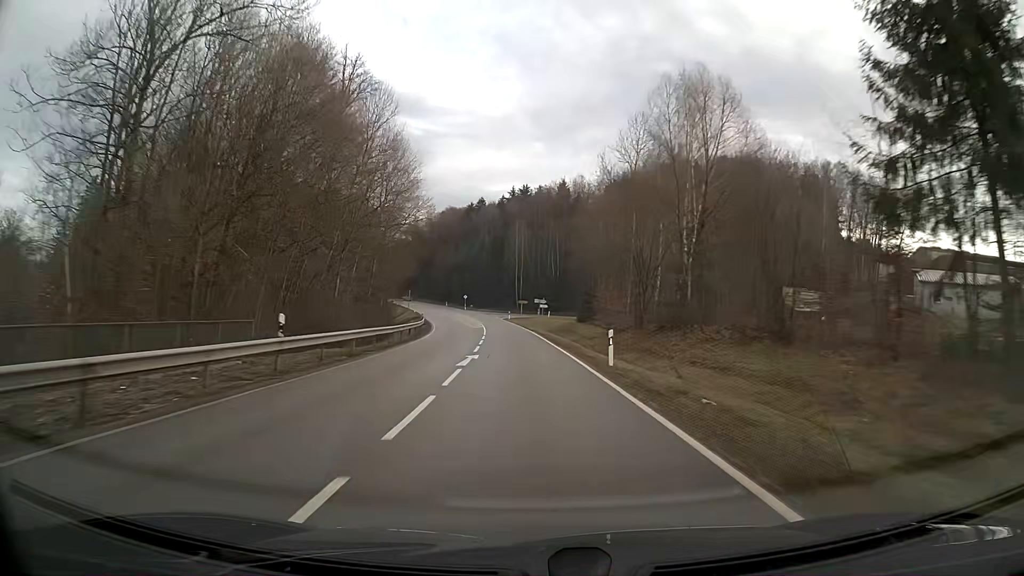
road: secondary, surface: asphalt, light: Day
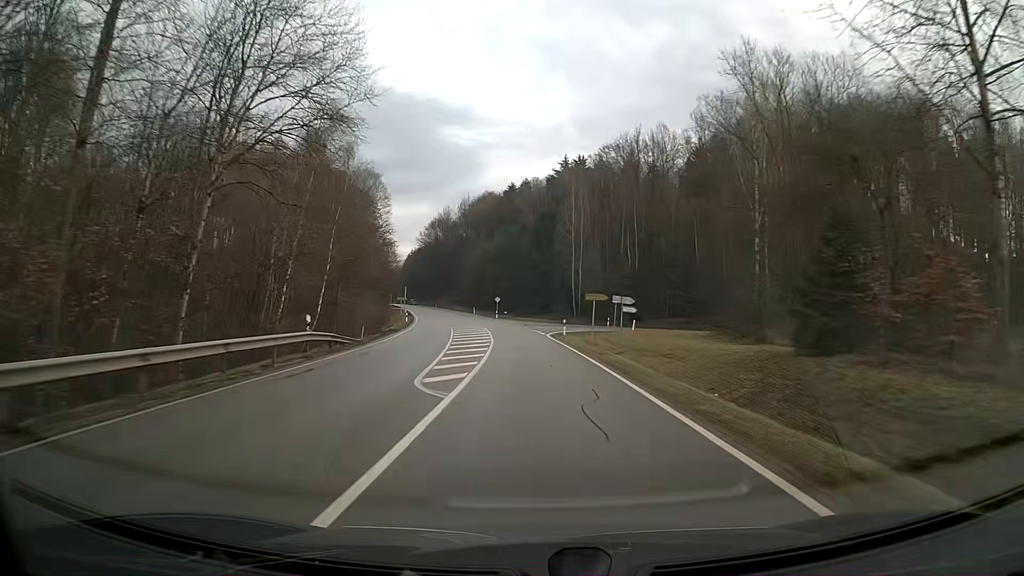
(-2.9, +46.1) m; -6°
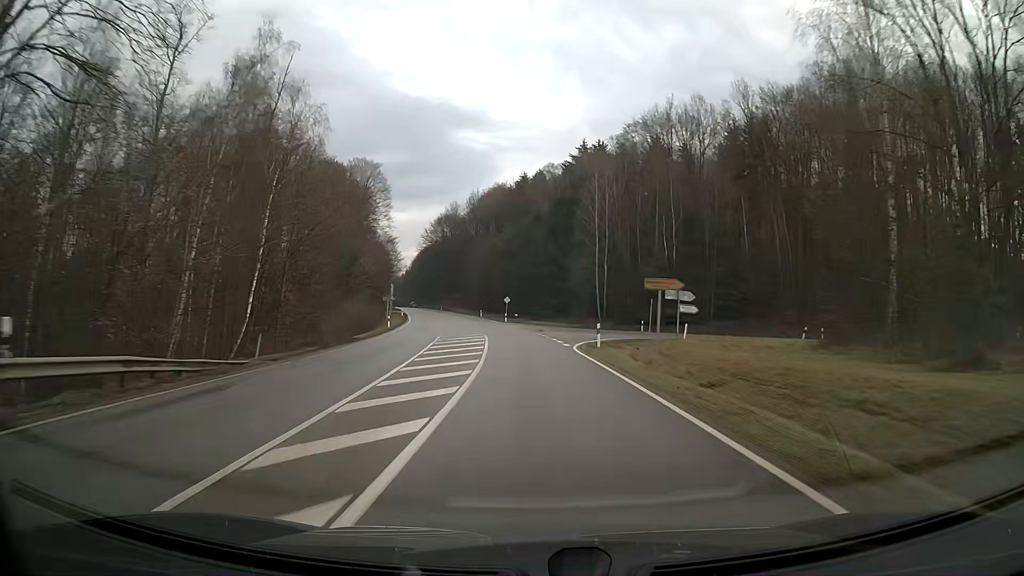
(-0.2, +15.4) m; -1°
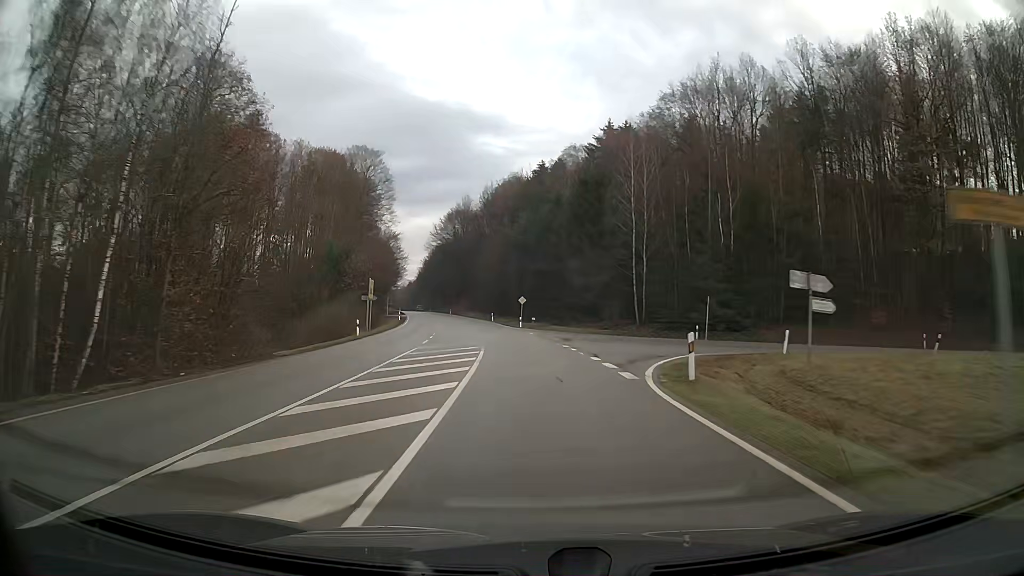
(-0.3, +15.4) m; -2°
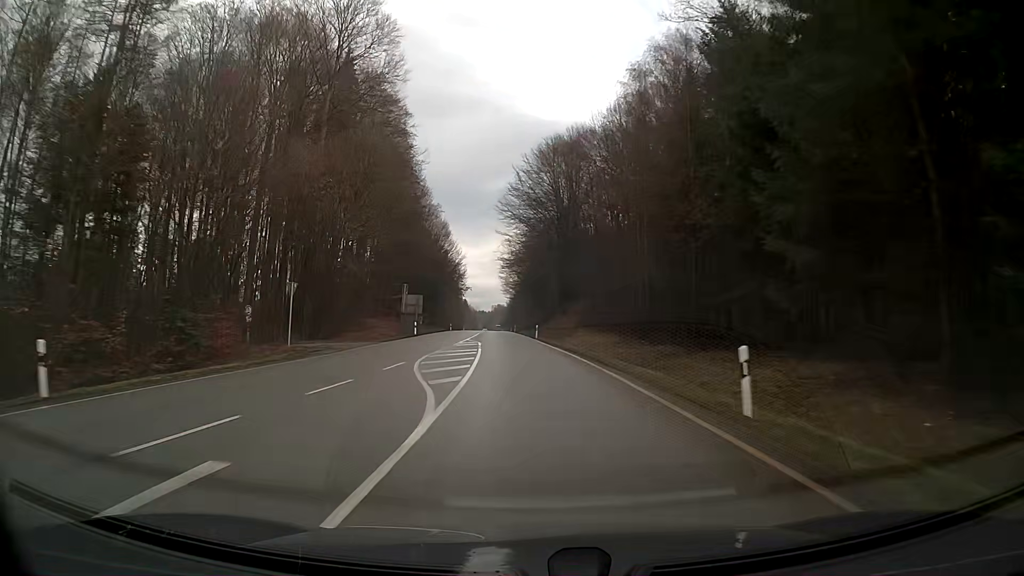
(-6.5, +76.3) m; -10°
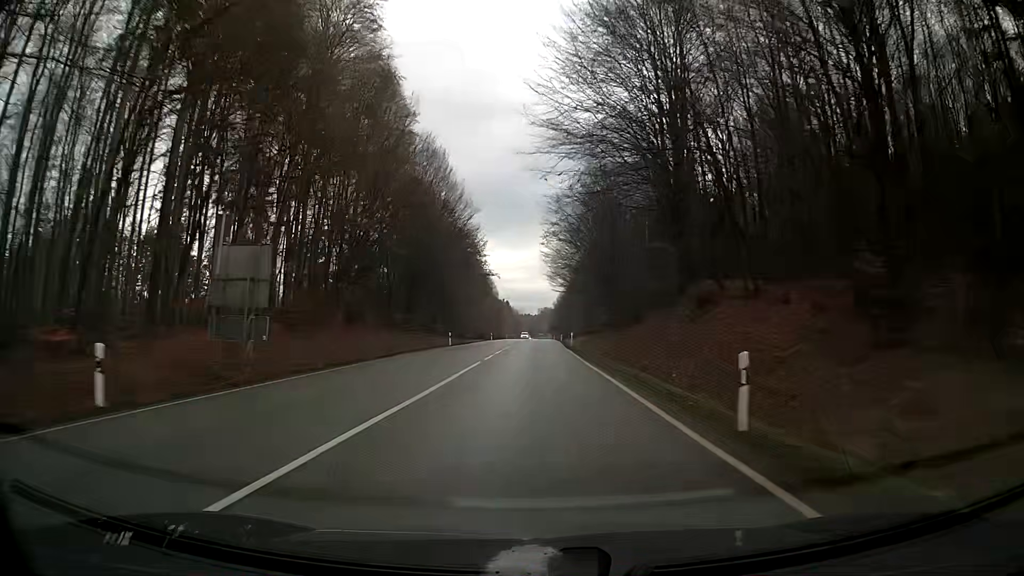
(-1.6, +46.0) m; -3°
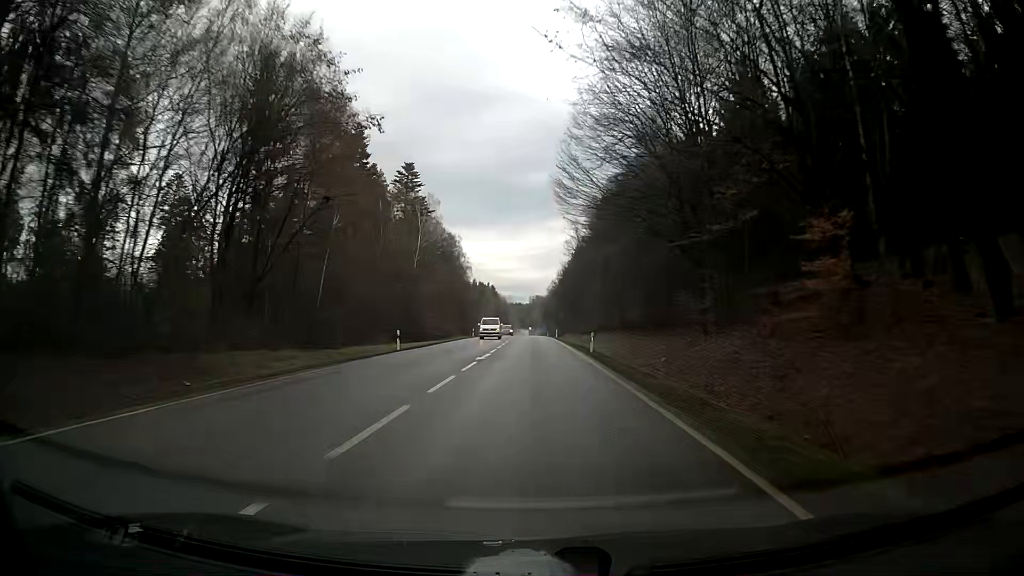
(+0.4, +61.7) m; +1°
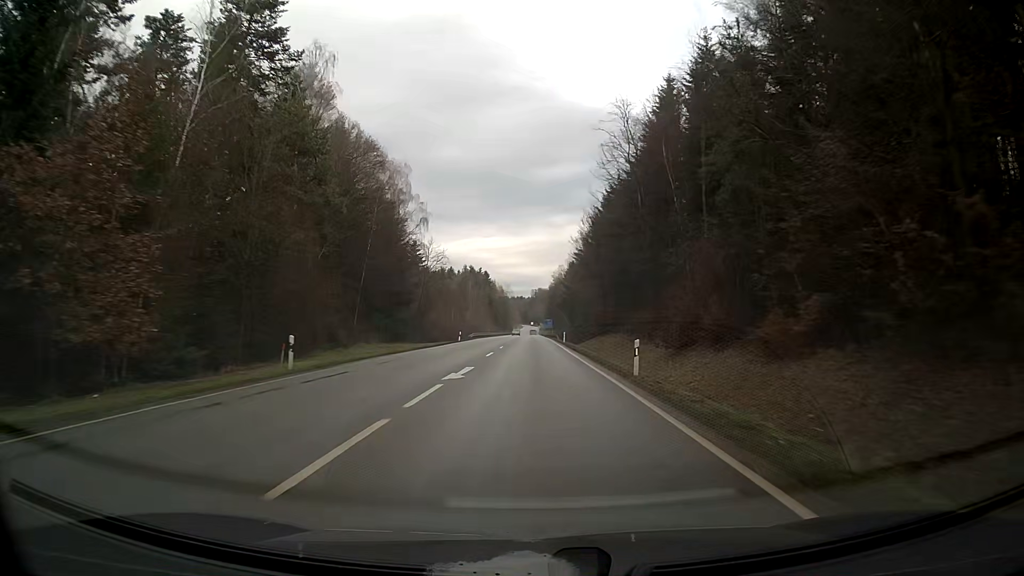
(0.0, +62.2) m; 0°
(0, +10) (0, +20) (0, +30) (0, +40) (0, +50) (0, +60) (0, +70) (0, +80) (0, +90) (-1, +100) m
